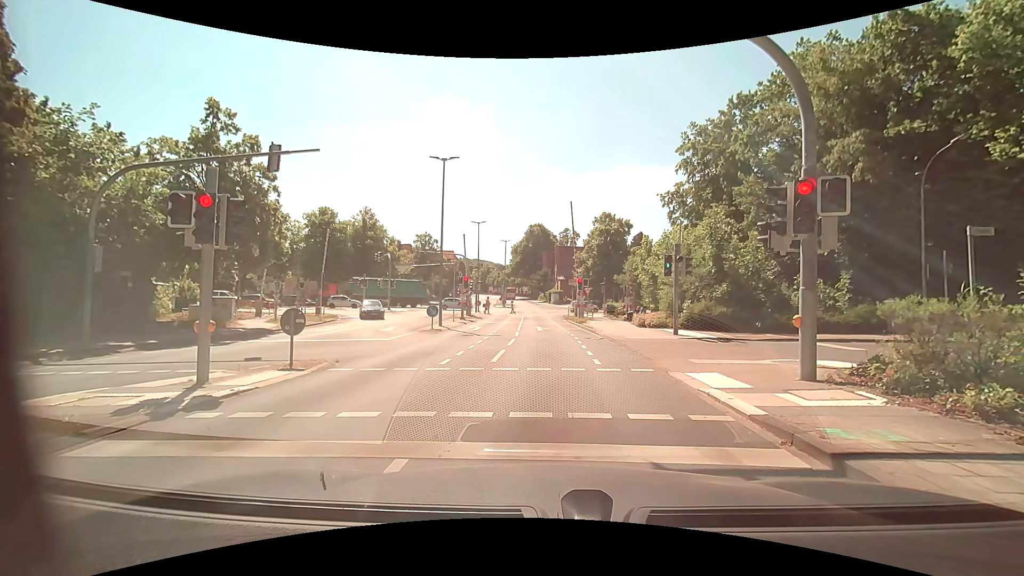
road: tertiary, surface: asphalt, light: Day
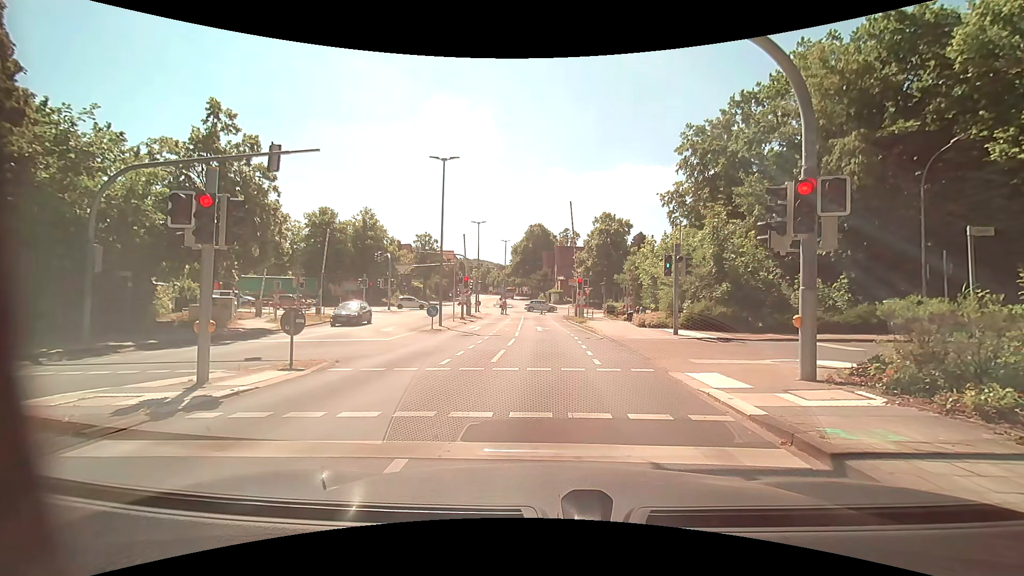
(0.0, 0.0) m; 0°
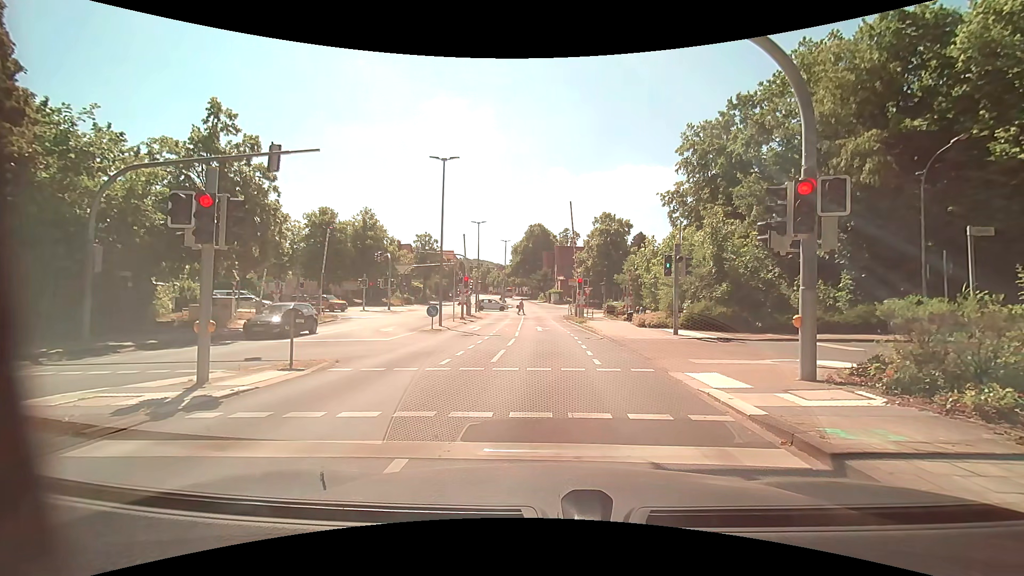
(0.0, 0.0) m; 0°
